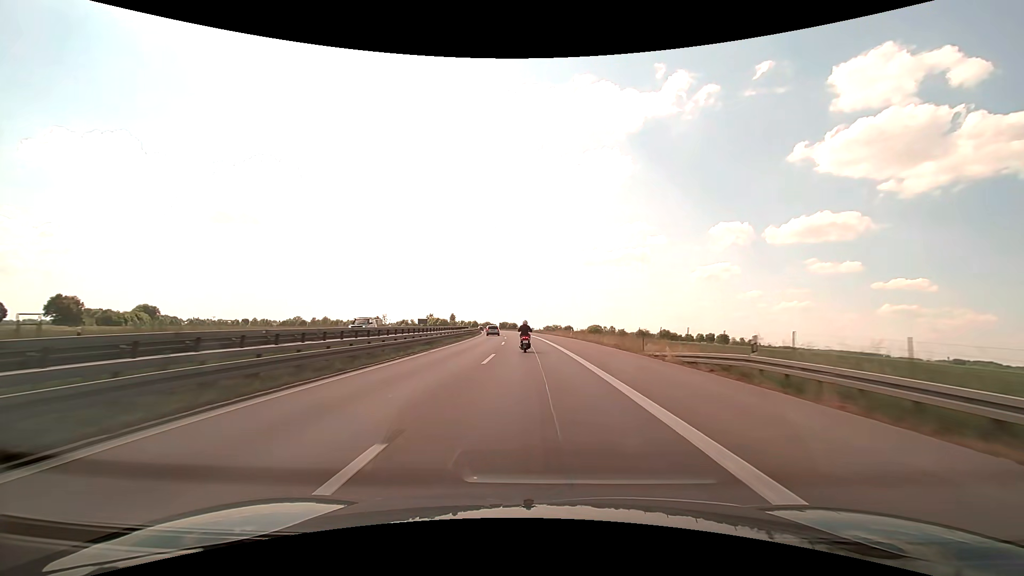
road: motorway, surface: asphalt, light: Day
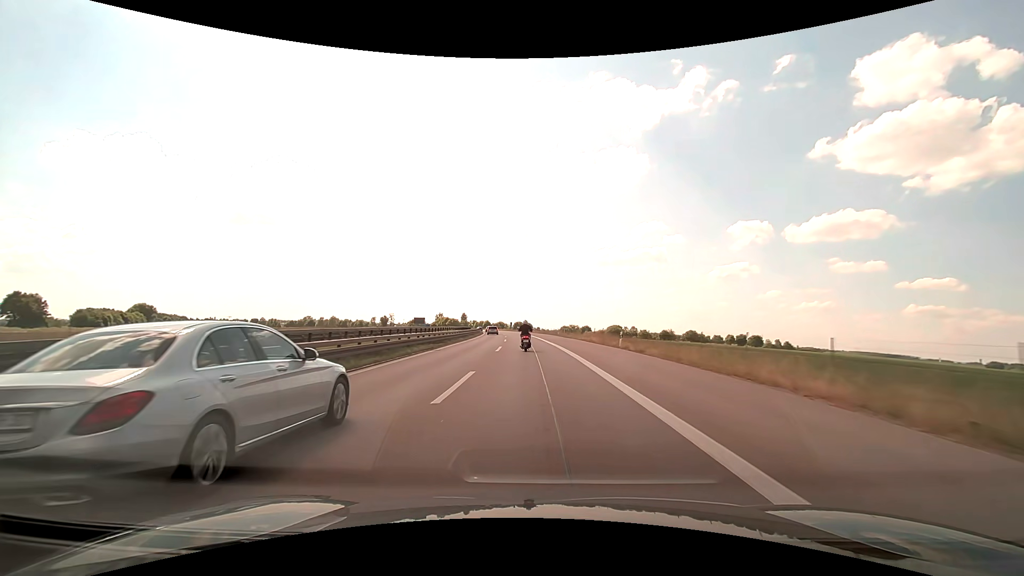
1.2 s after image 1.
(-0.4, +27.3) m; -2°
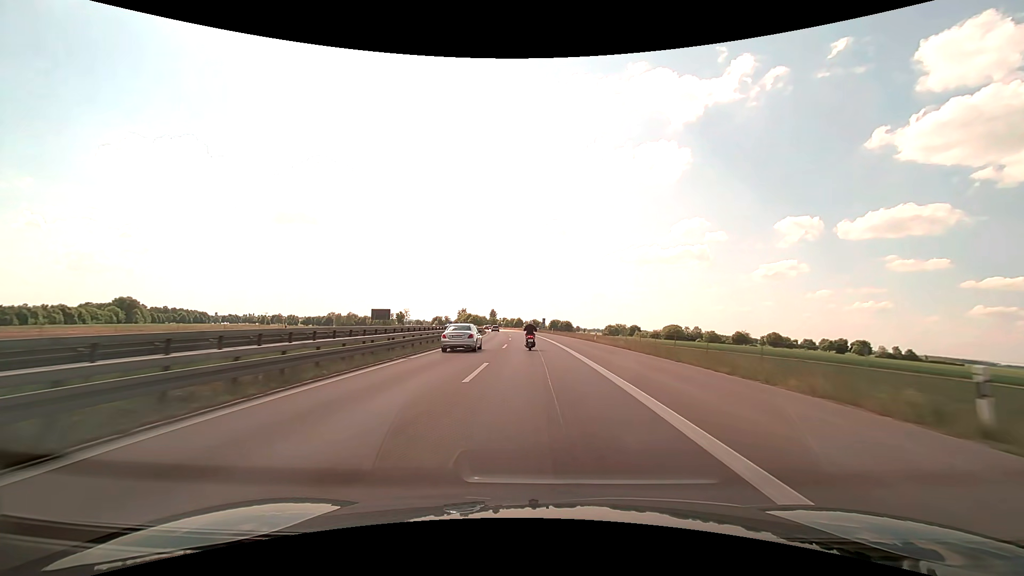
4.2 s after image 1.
(-2.6, +68.5) m; -4°
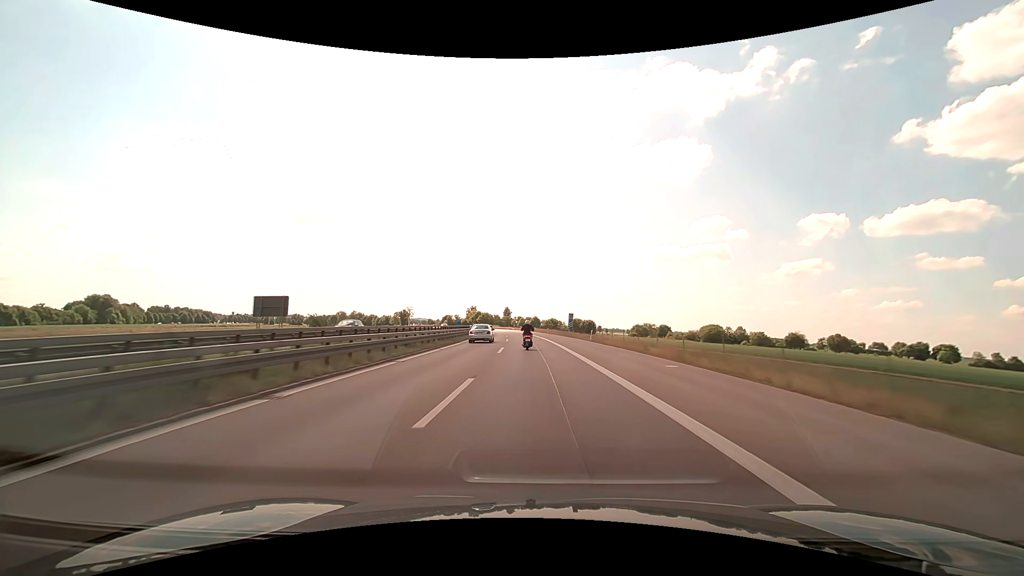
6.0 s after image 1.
(-0.7, +41.5) m; -2°
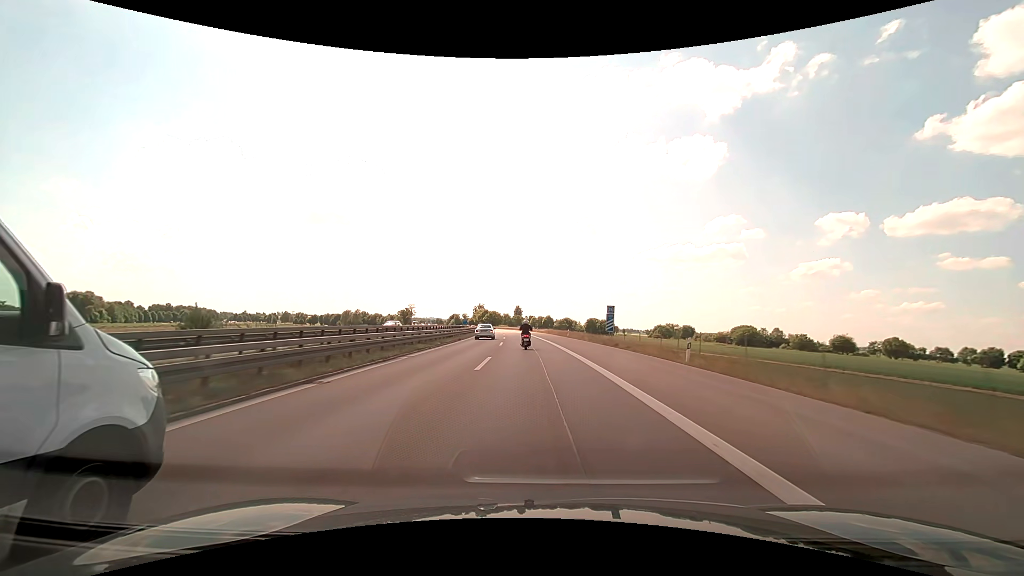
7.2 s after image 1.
(-0.4, +27.9) m; -1°
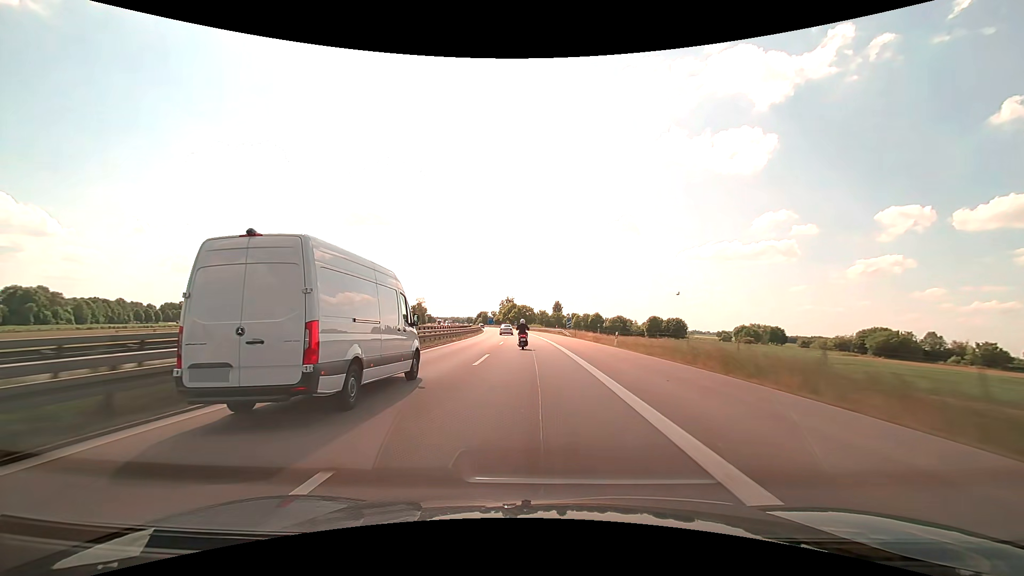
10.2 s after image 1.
(-2.5, +70.4) m; -4°
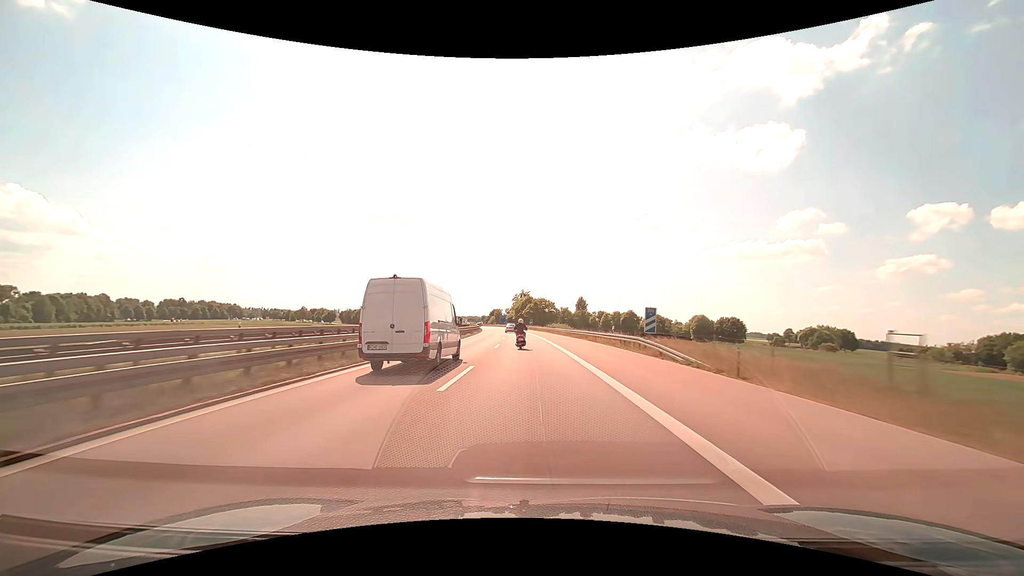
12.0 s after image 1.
(-0.8, +42.5) m; -2°
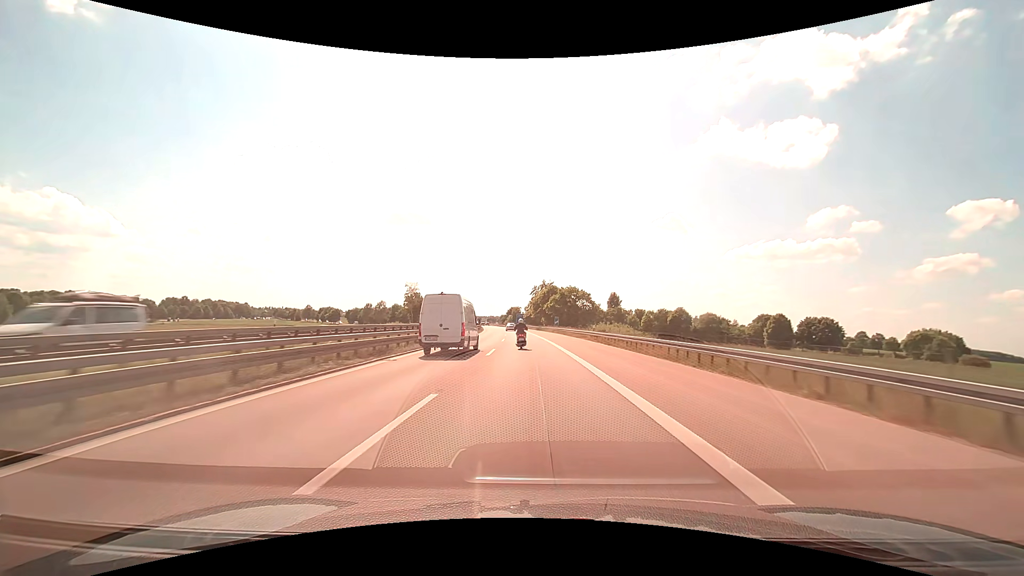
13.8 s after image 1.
(-0.9, +42.8) m; -2°
(0, +10) (0, +20) (0, +30) (-1, +40) (-1, +50) (-2, +60) (-2, +70) (-3, +80) (-4, +90) (-5, +100) m
